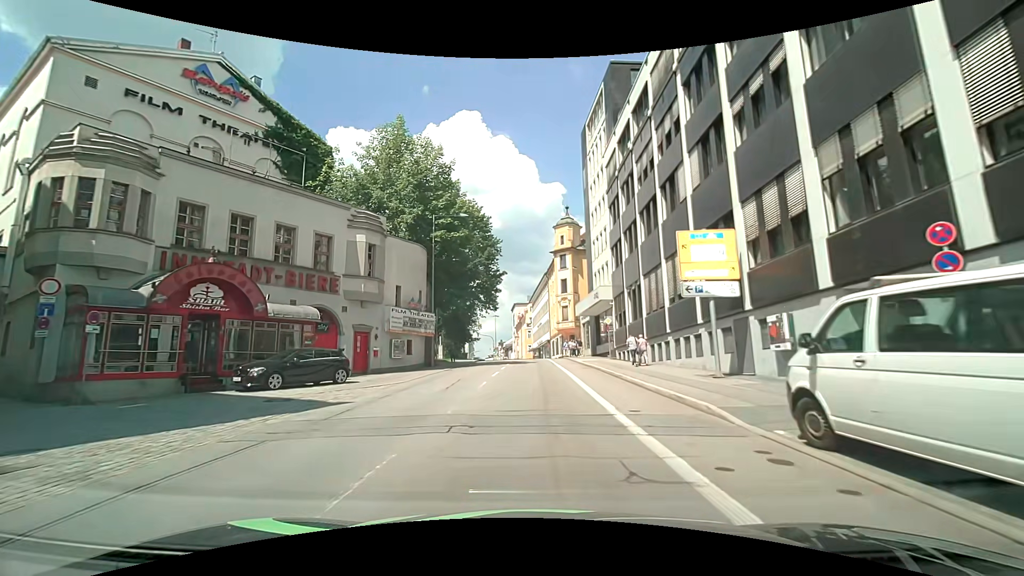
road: tertiary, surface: asphalt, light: Day
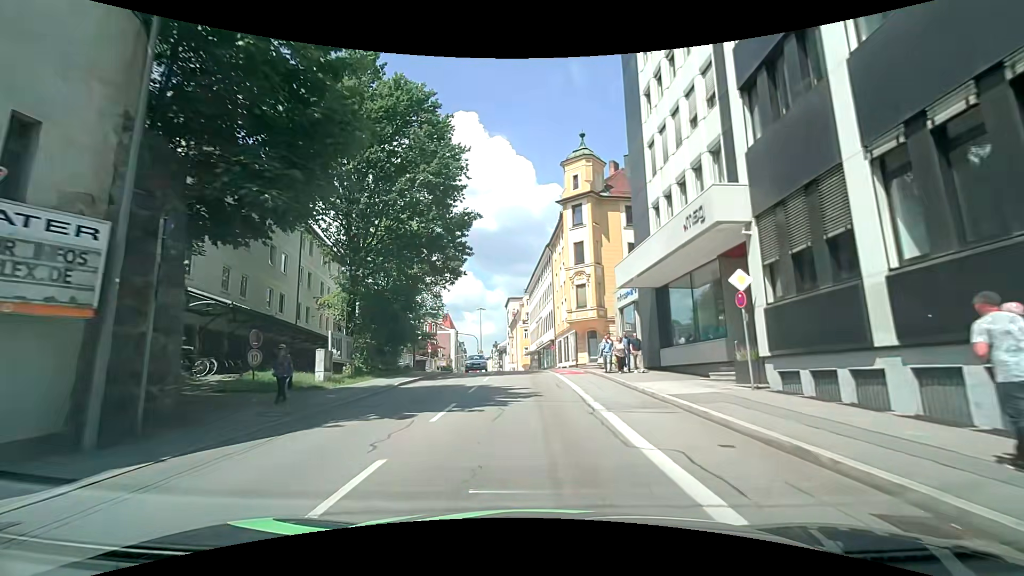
(+0.1, +24.2) m; +1°
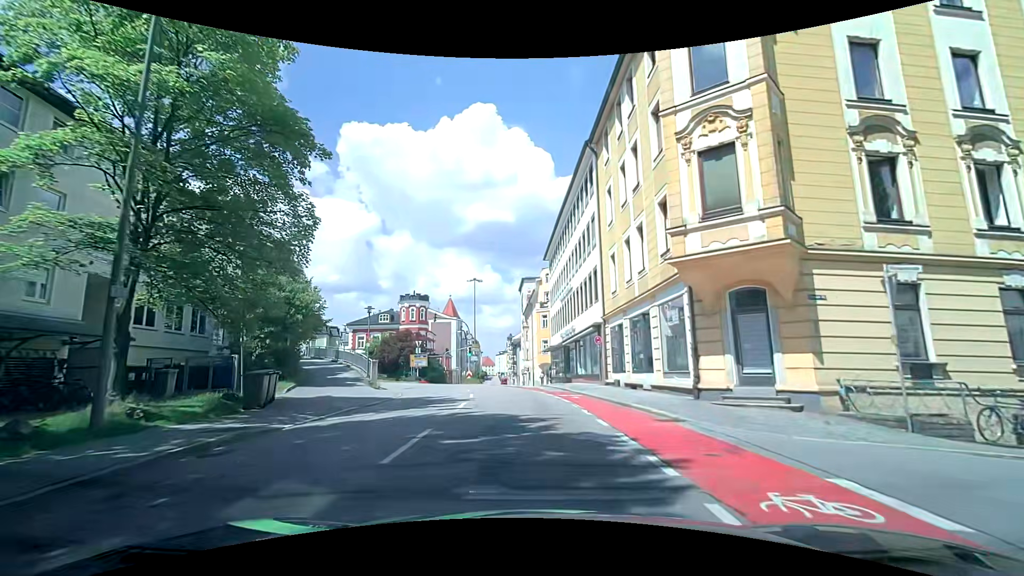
(-0.7, +27.0) m; -4°
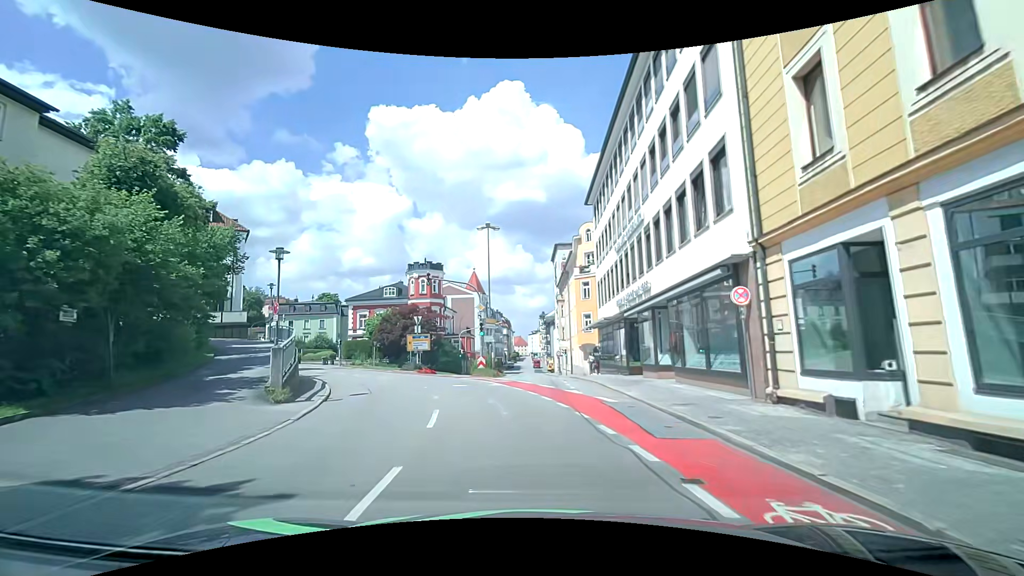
(+0.1, +15.3) m; -2°
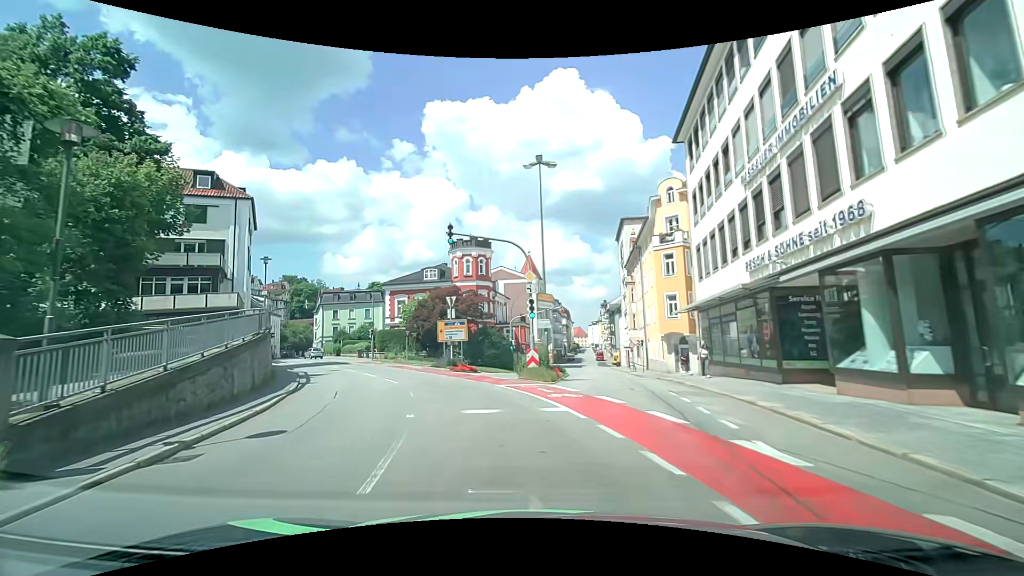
(-0.5, +10.6) m; -6°
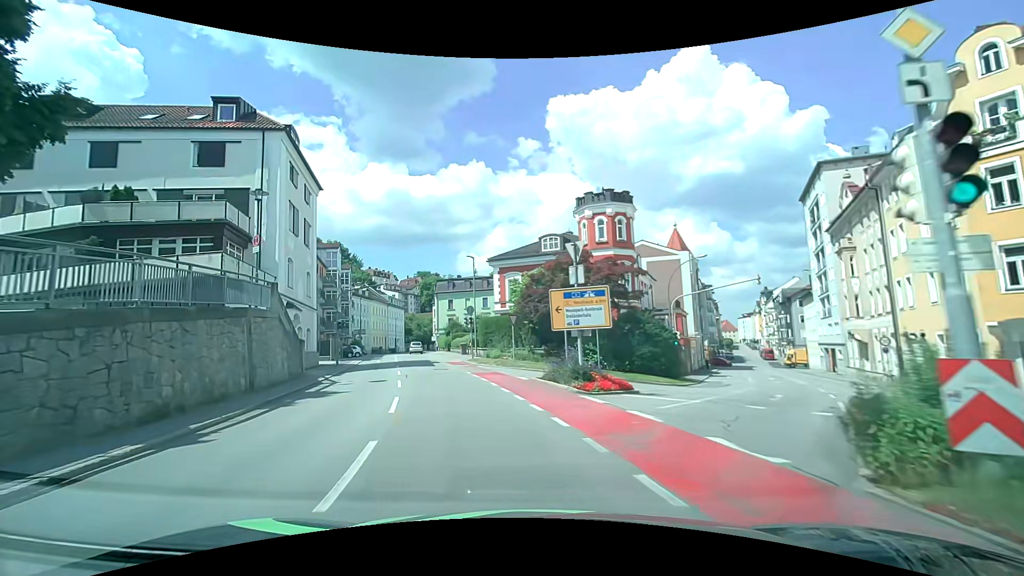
(-1.9, +15.9) m; -15°
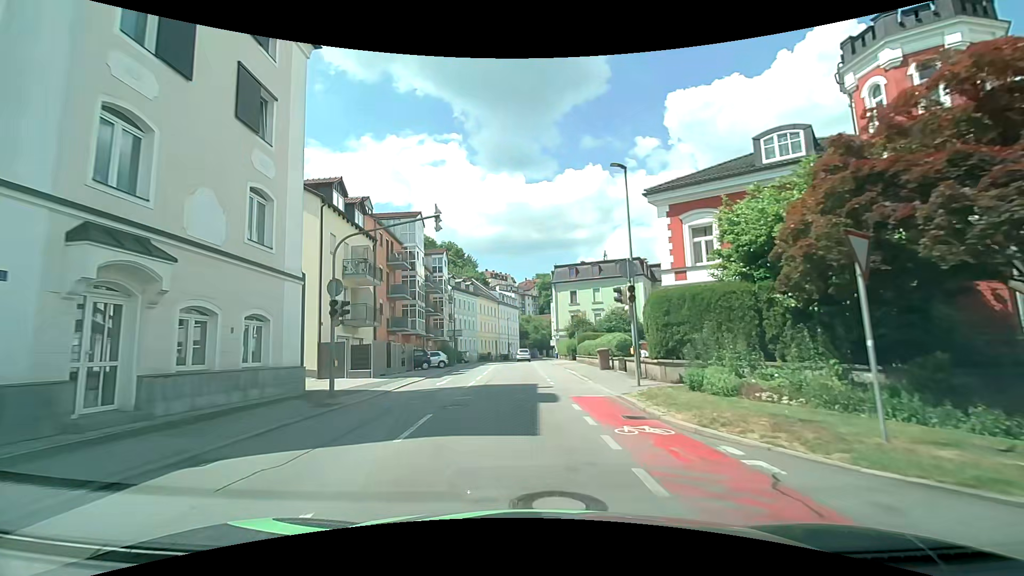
(-3.5, +21.2) m; -14°
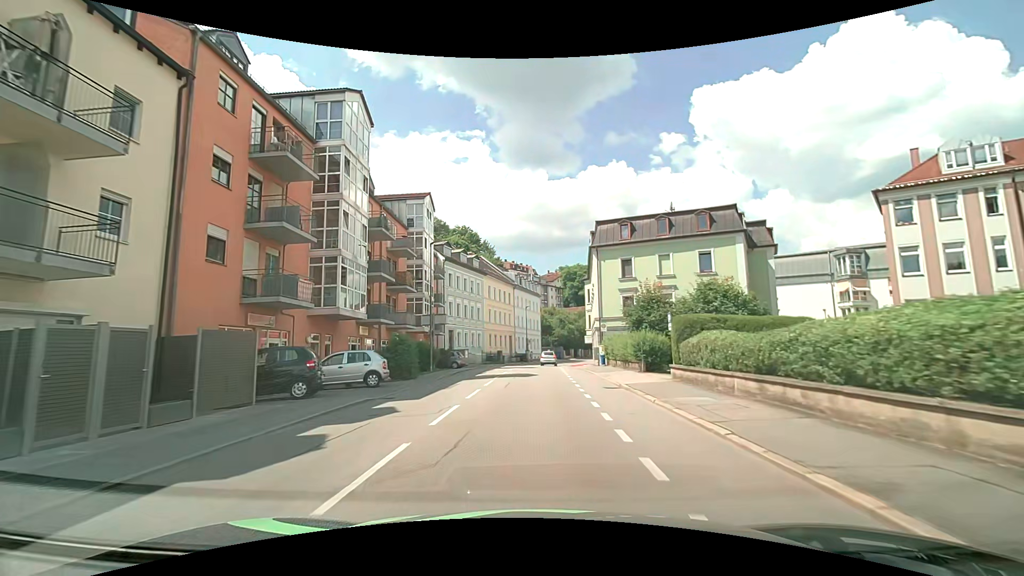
(-0.6, +23.2) m; -2°
